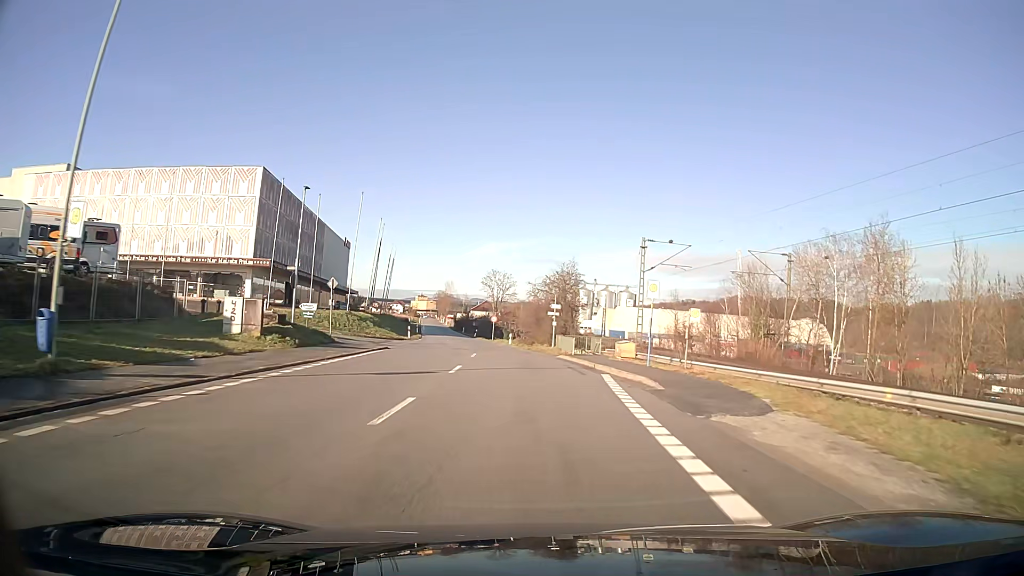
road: unclassified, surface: asphalt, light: Day
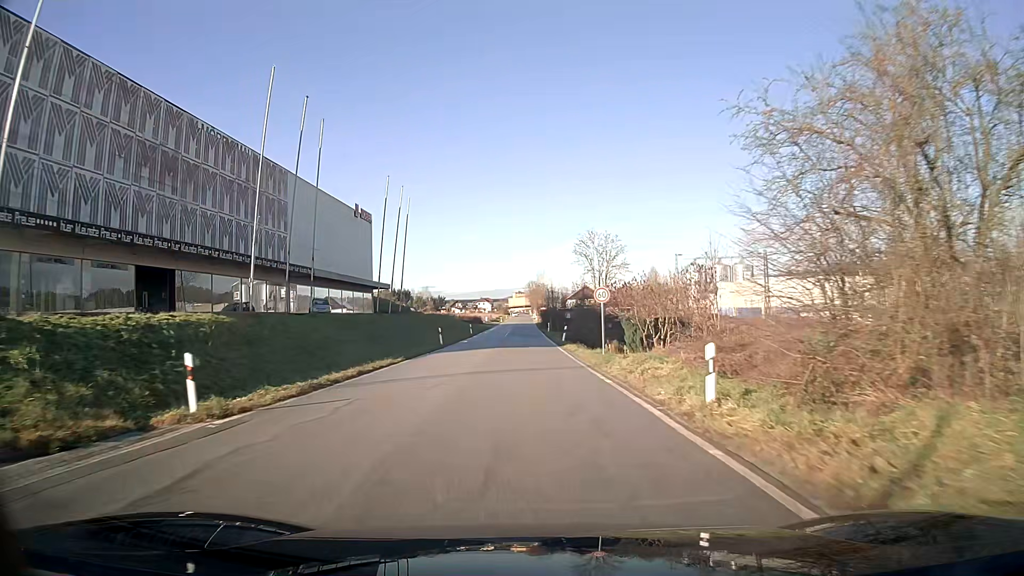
(-3.2, +45.6) m; -9°
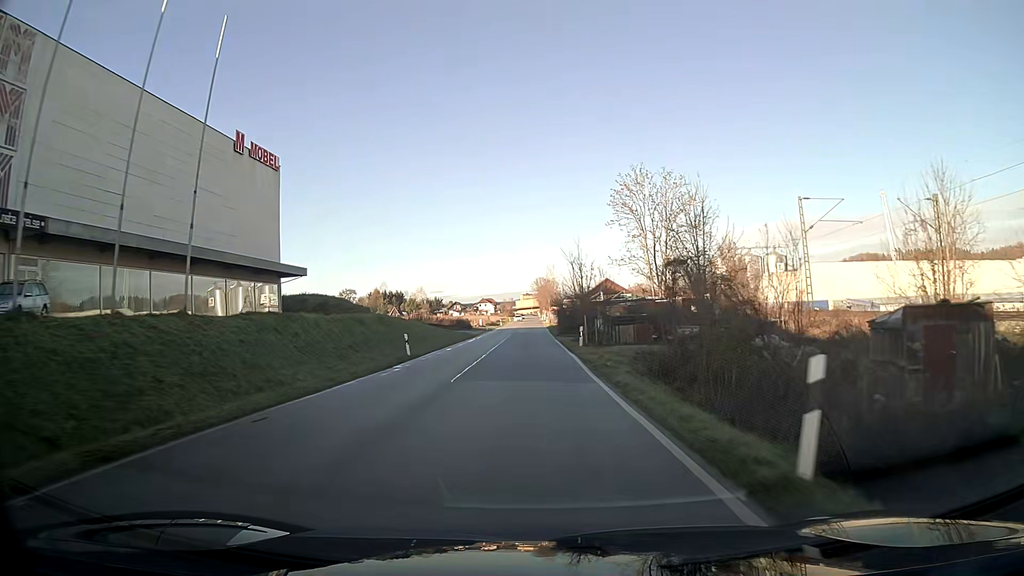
(-0.1, +36.7) m; -1°
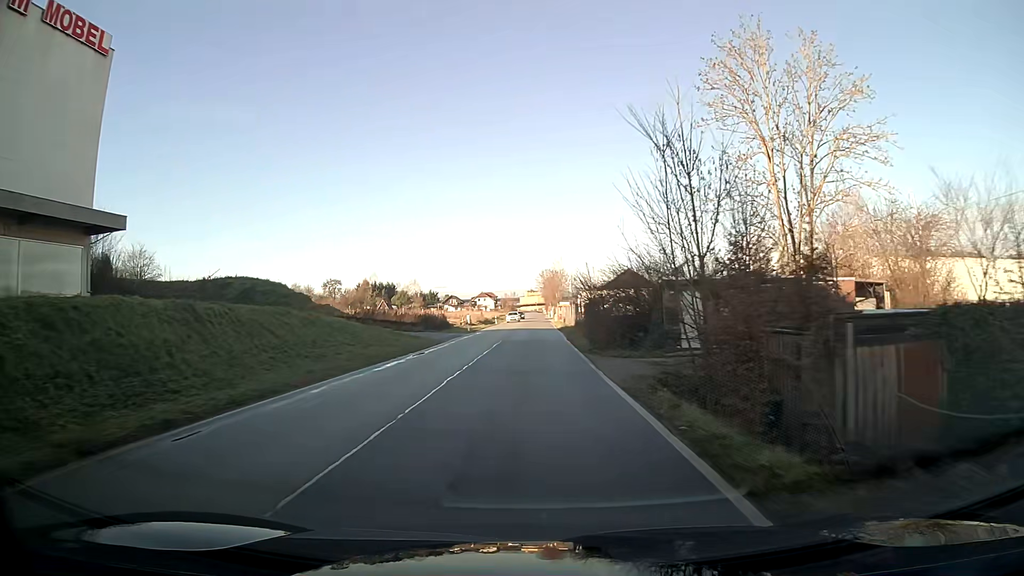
(0.0, +27.3) m; 0°
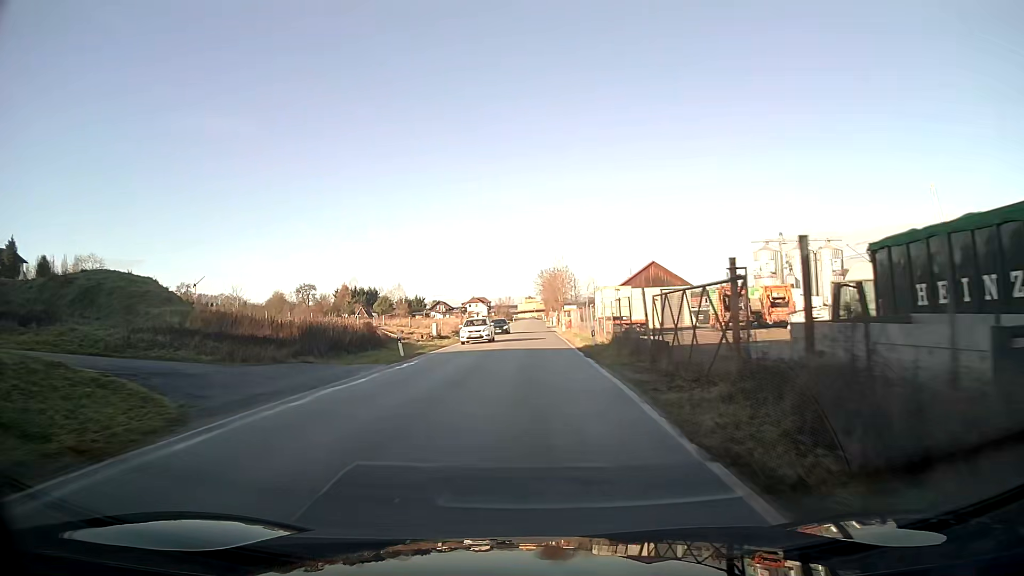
(0.0, +27.3) m; 0°
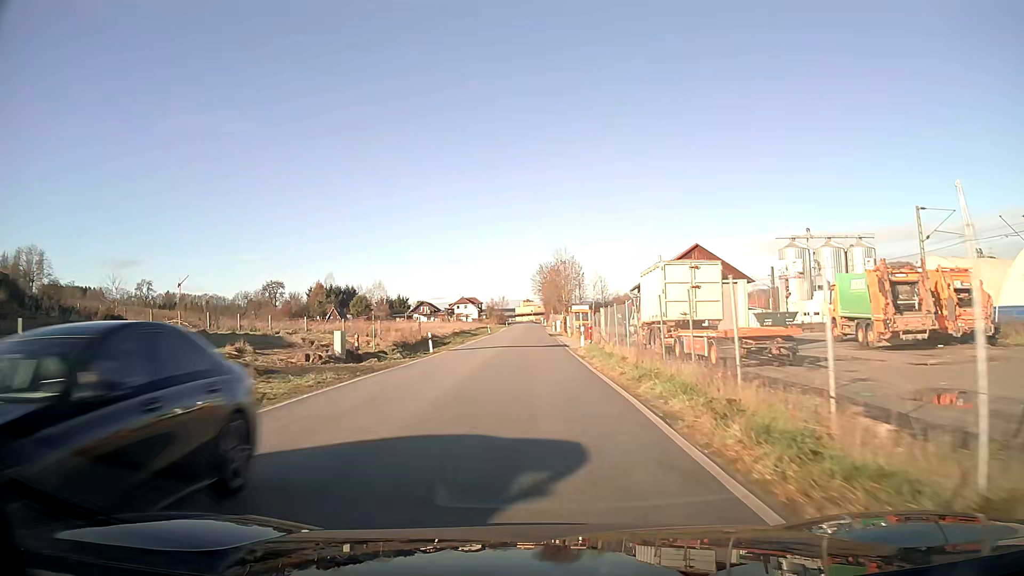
(+0.1, +27.3) m; 0°
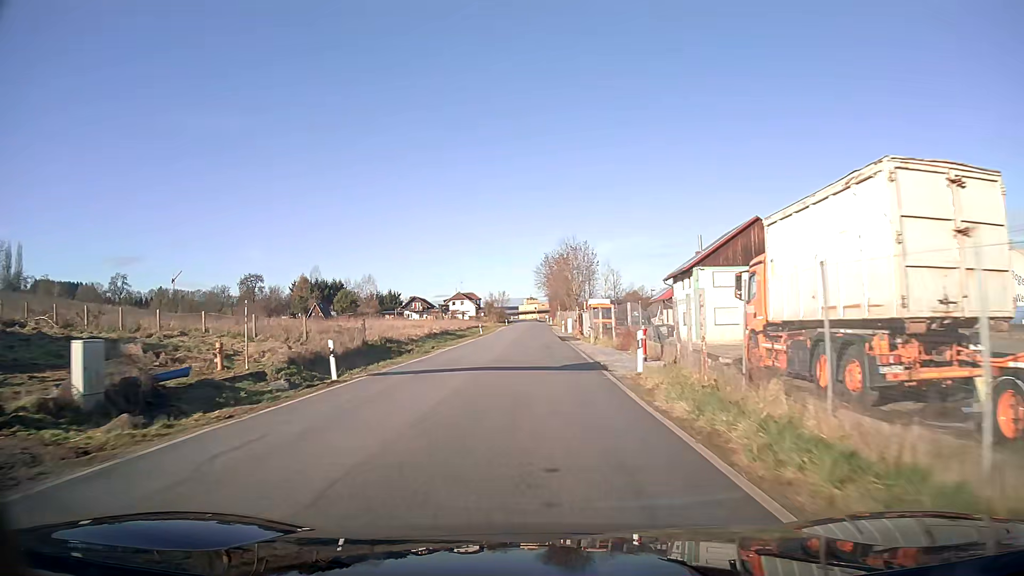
(0.0, +18.2) m; 0°
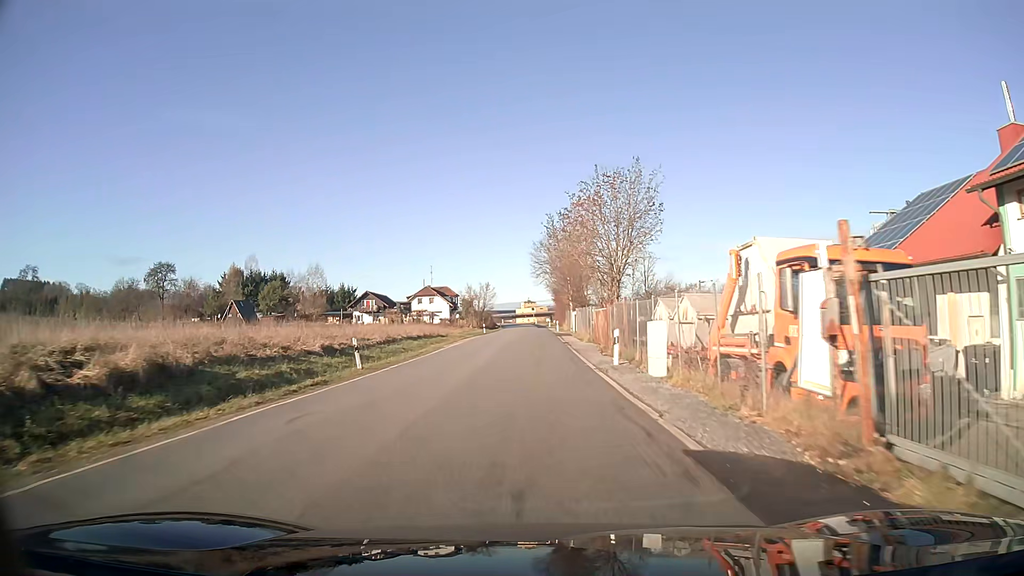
(+0.2, +45.6) m; 0°
